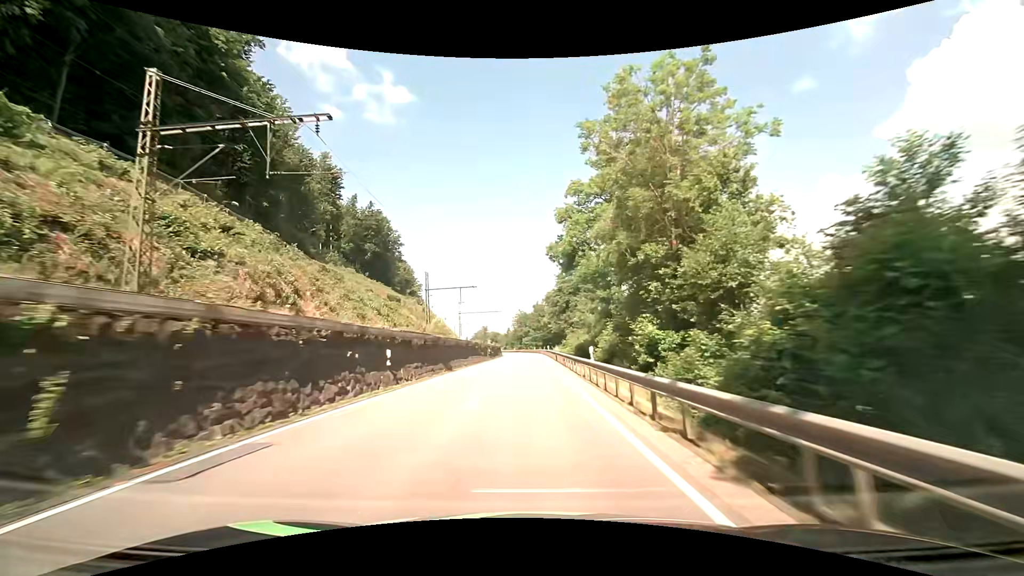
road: primary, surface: asphalt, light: Day
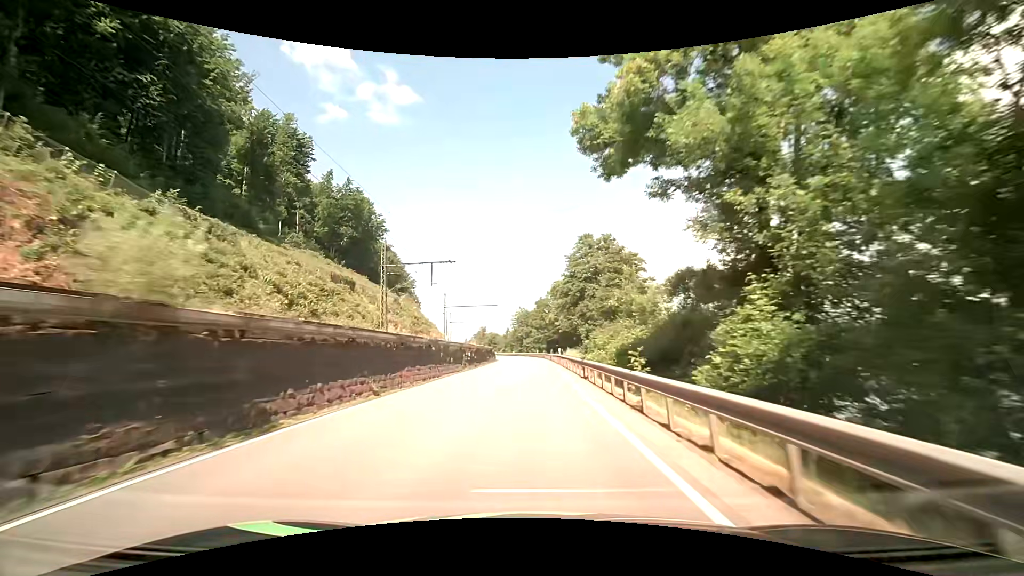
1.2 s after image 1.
(-0.2, +23.3) m; -1°
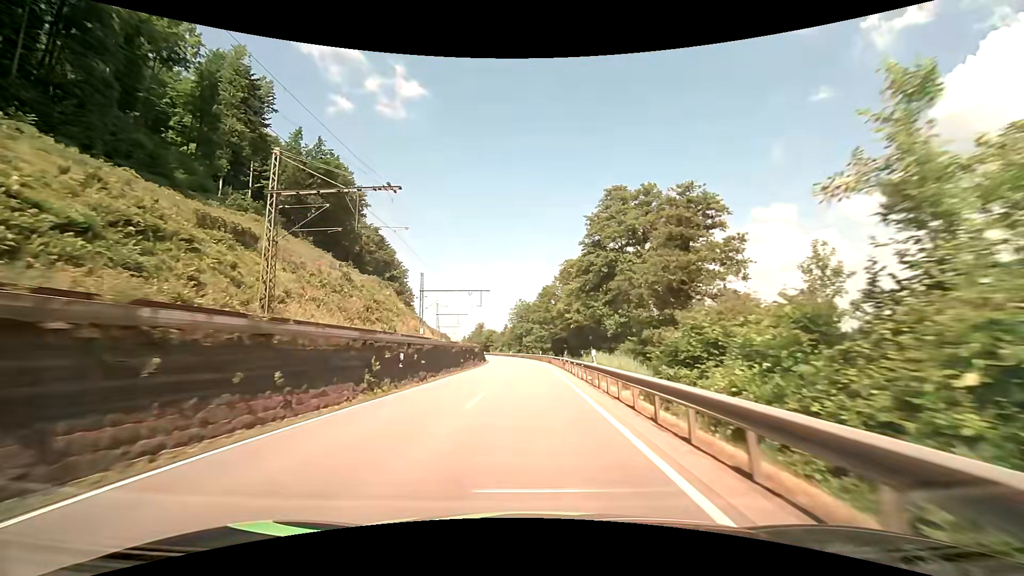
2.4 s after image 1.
(0.0, +23.2) m; 0°
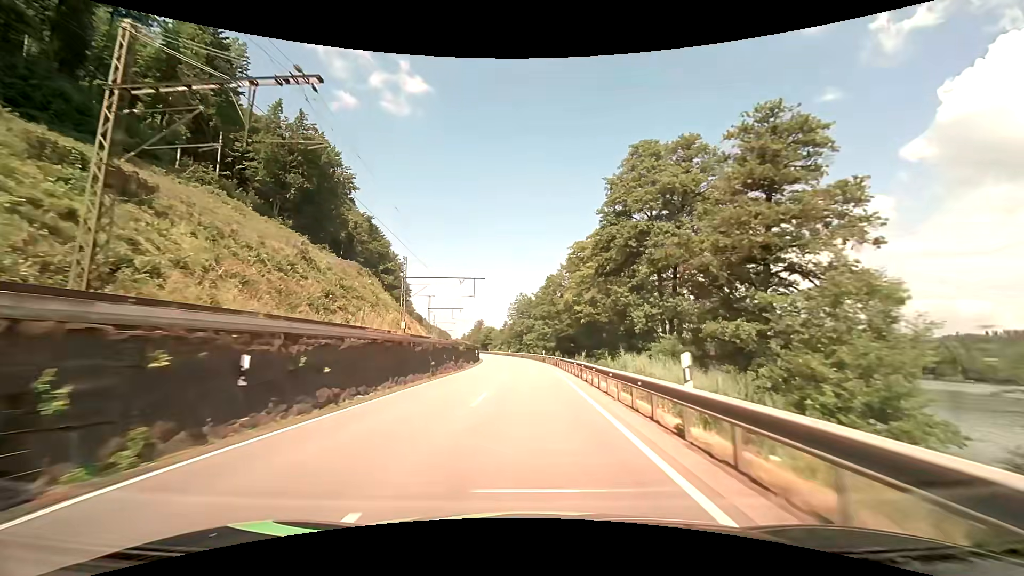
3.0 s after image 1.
(0.0, +11.6) m; 0°
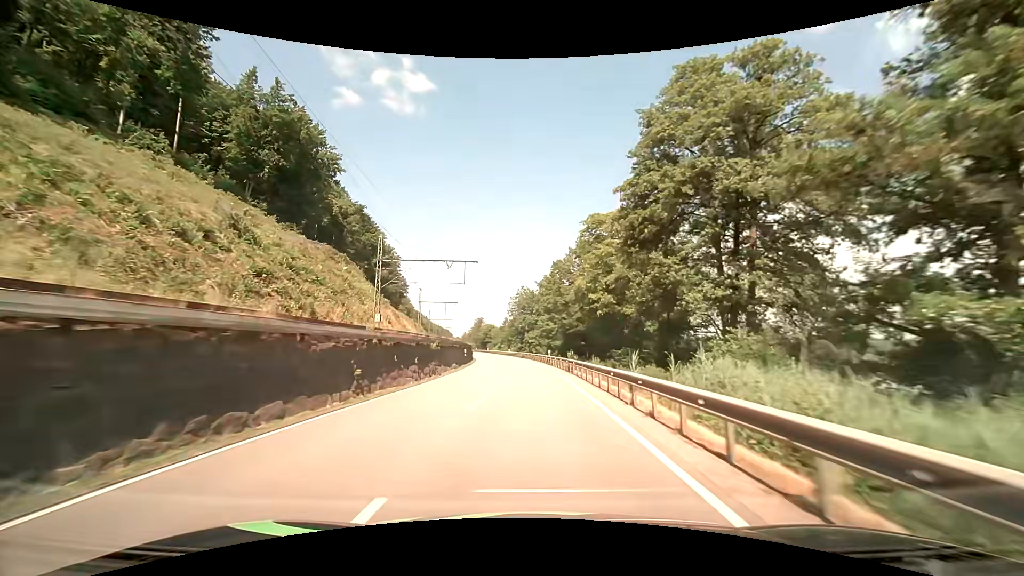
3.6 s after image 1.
(0.0, +11.6) m; 0°
